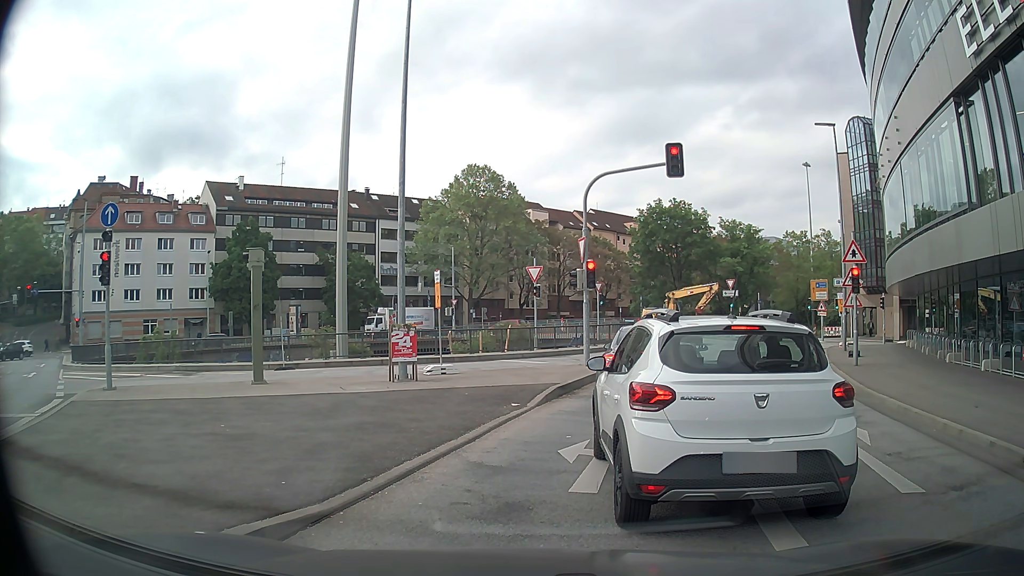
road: primary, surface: asphalt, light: Day
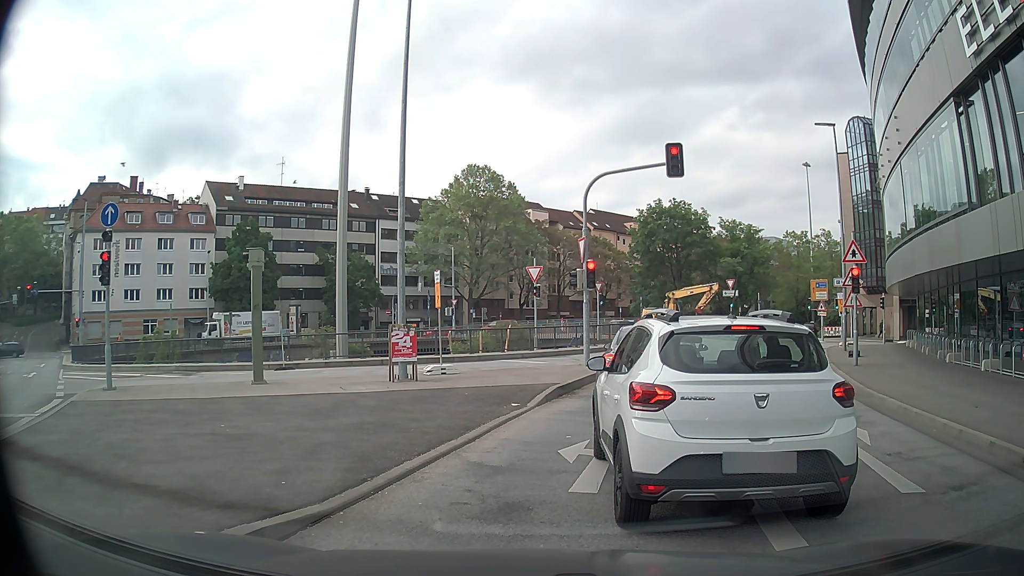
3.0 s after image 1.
(0.0, 0.0) m; 0°
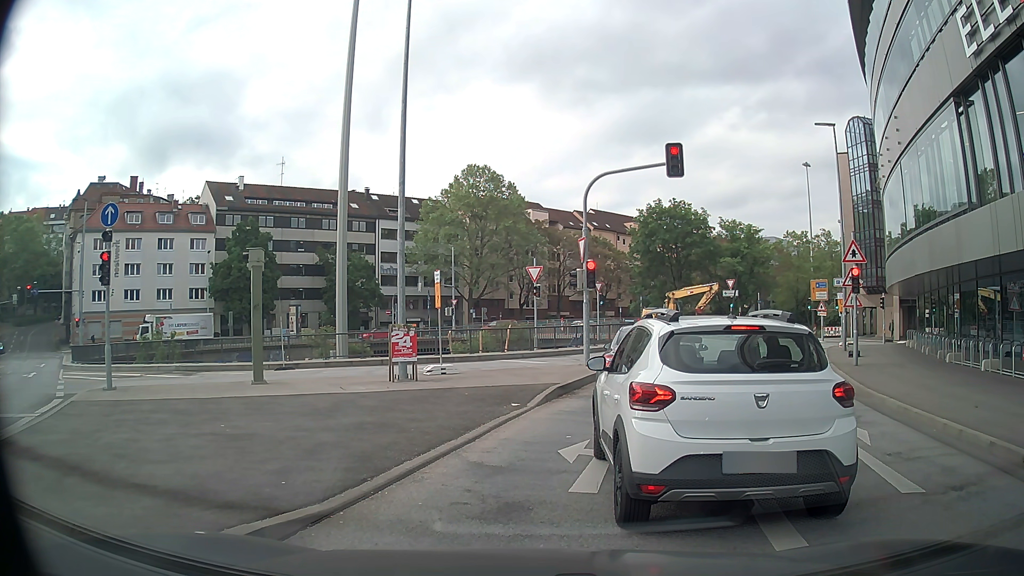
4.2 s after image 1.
(0.0, 0.0) m; 0°
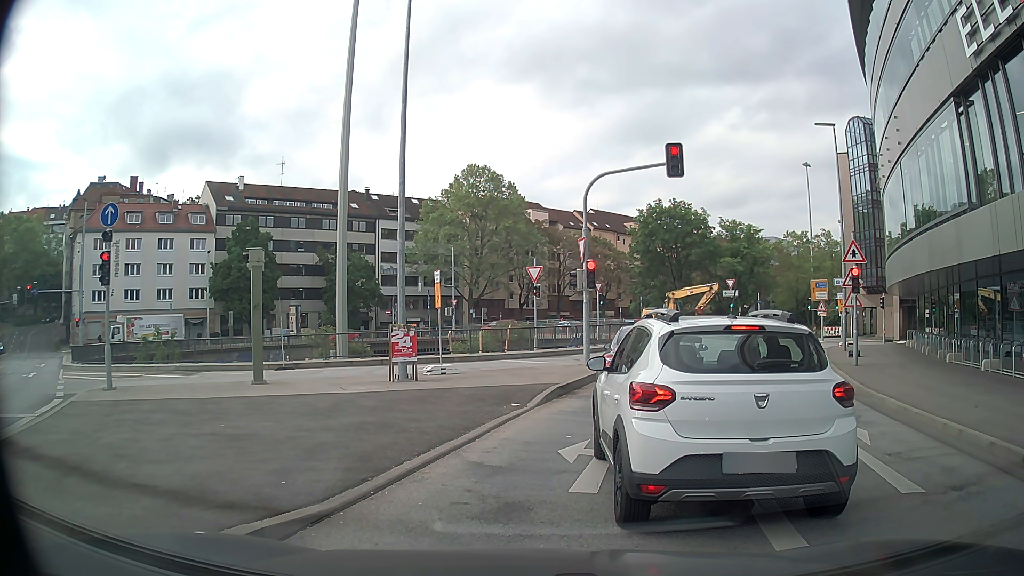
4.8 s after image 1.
(0.0, 0.0) m; 0°
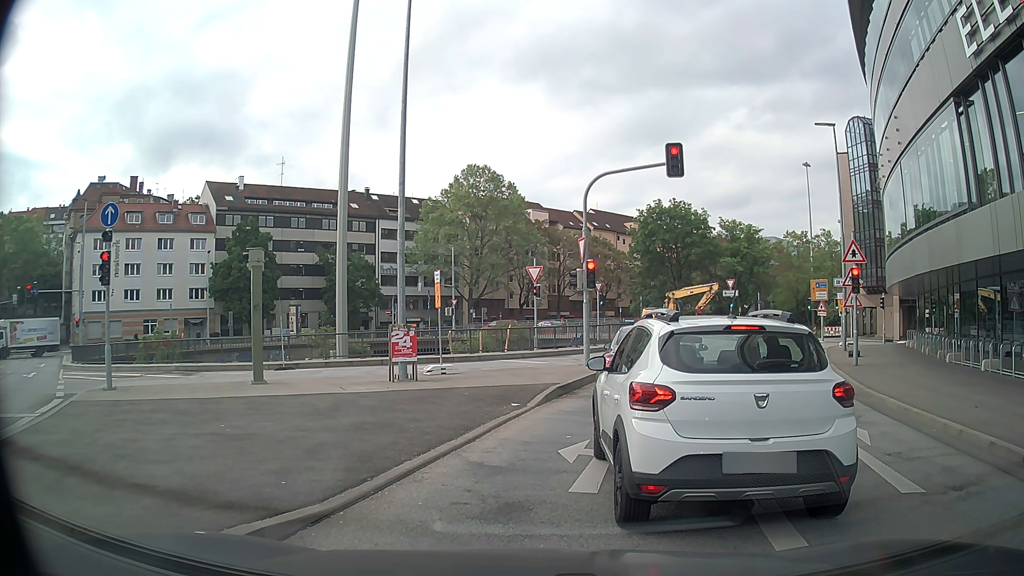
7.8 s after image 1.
(0.0, 0.0) m; 0°
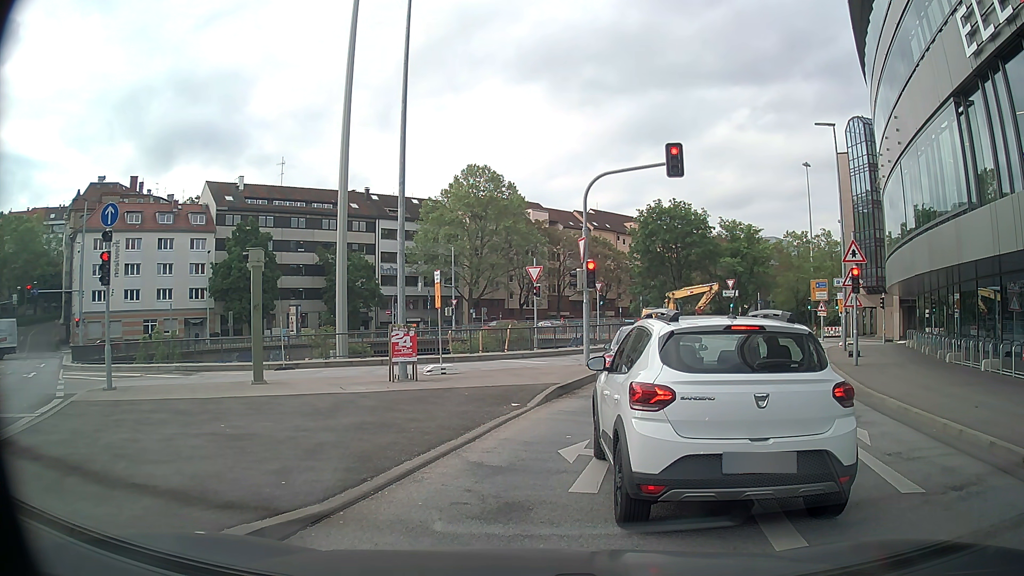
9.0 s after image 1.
(0.0, 0.0) m; 0°
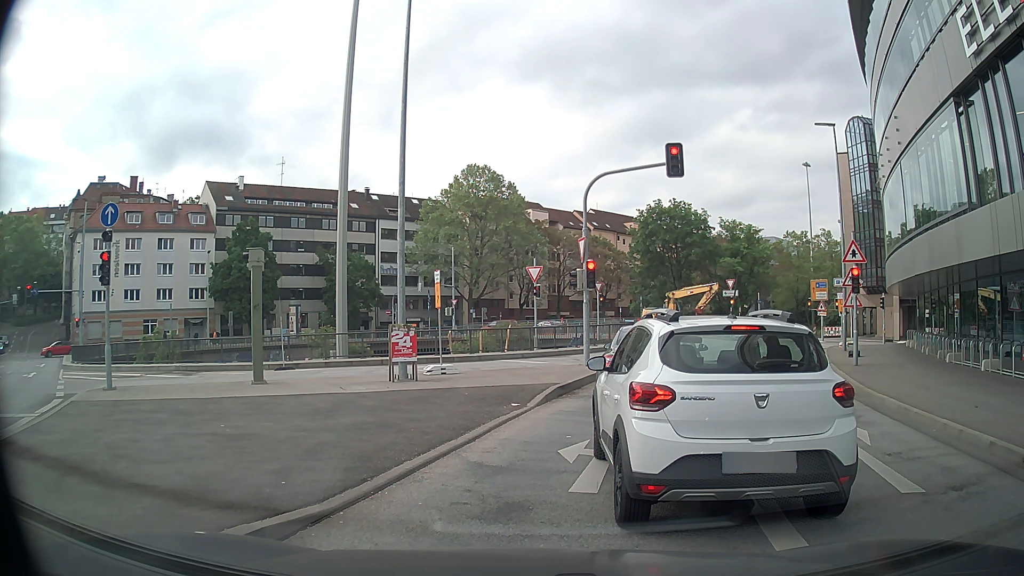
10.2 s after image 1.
(0.0, 0.0) m; 0°
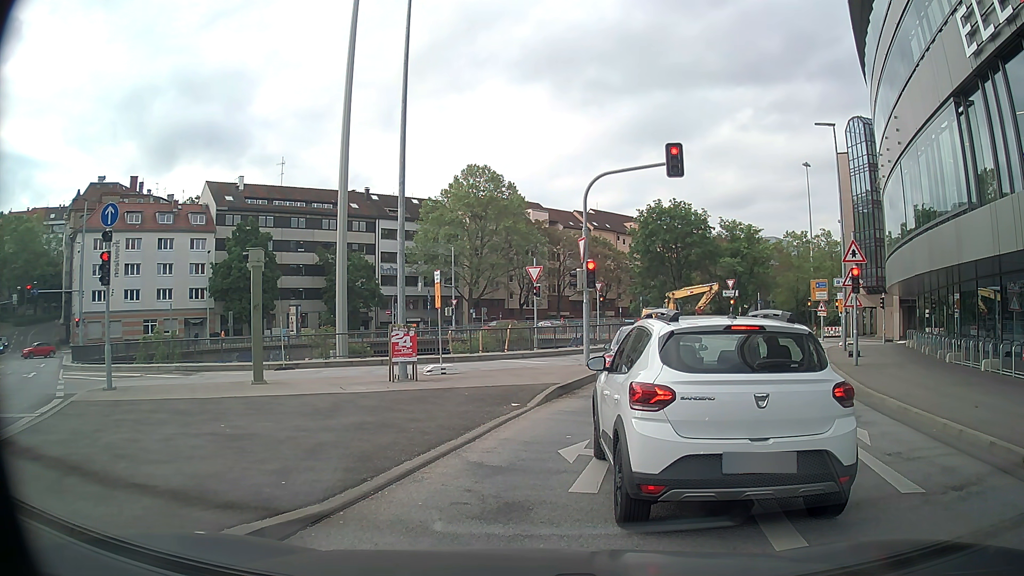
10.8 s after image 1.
(0.0, 0.0) m; 0°
